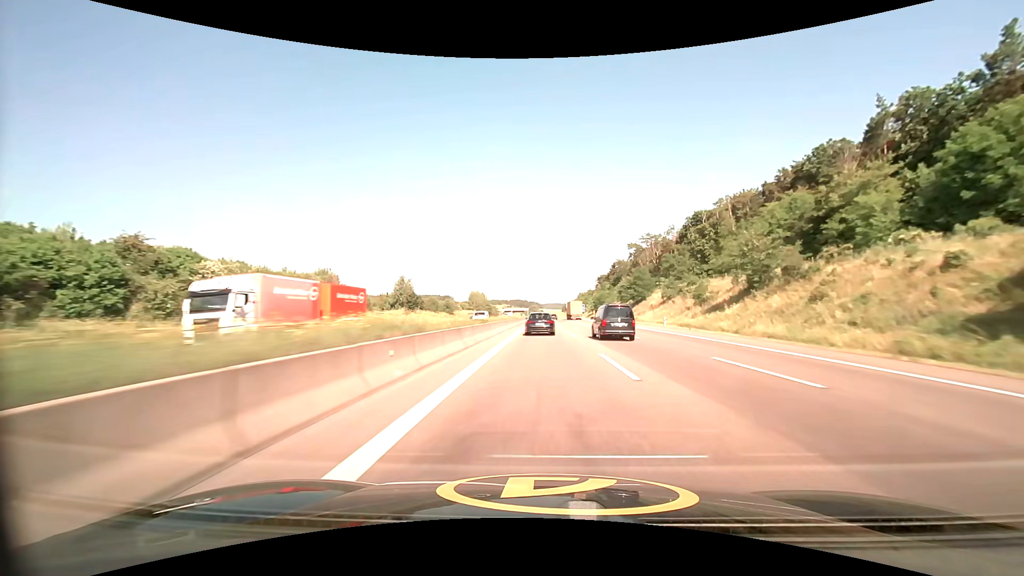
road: motorway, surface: asphalt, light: Day
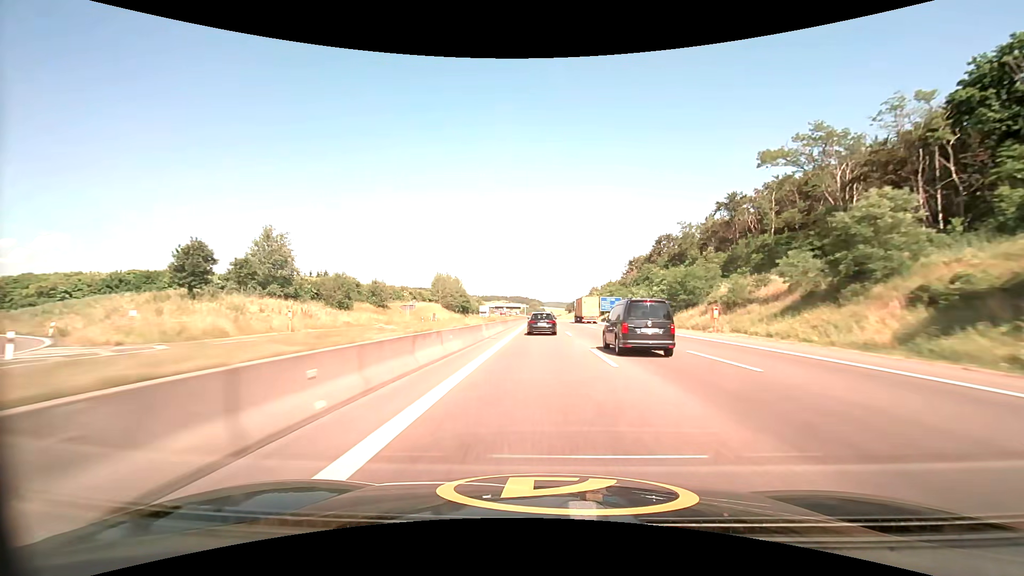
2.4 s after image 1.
(0.0, +87.3) m; 0°
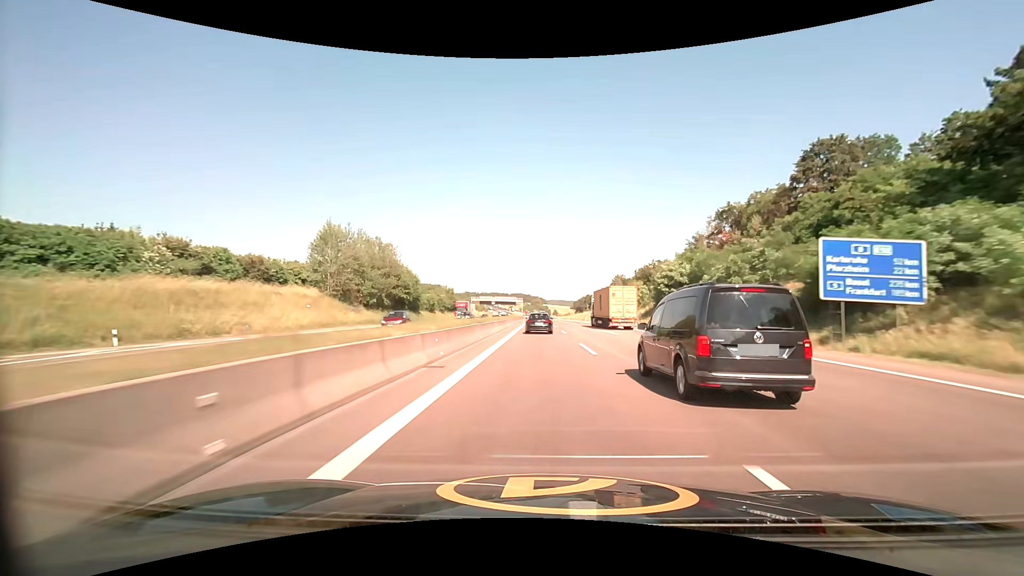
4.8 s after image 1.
(0.0, +86.2) m; 0°
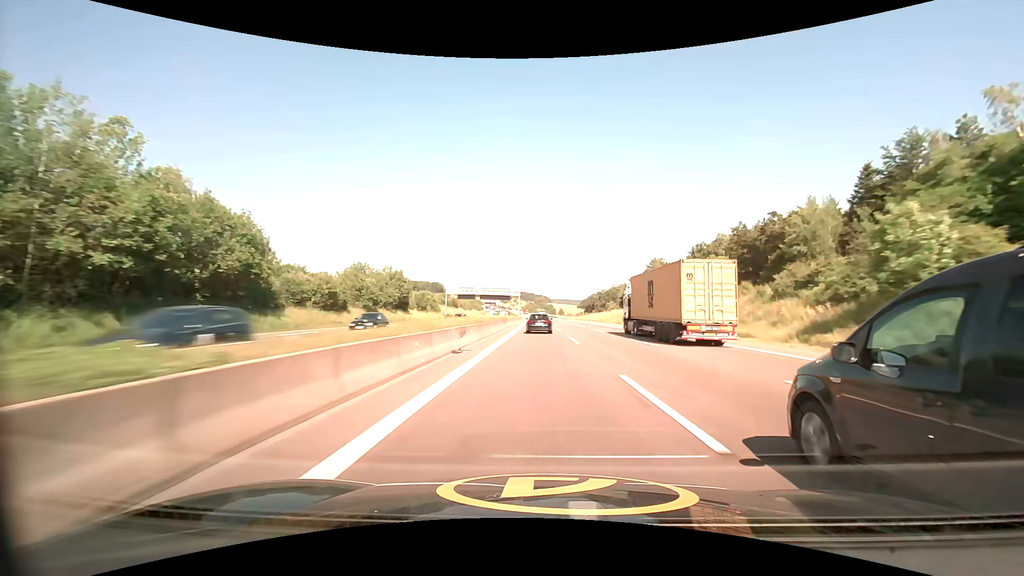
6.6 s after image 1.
(-0.4, +65.3) m; -1°
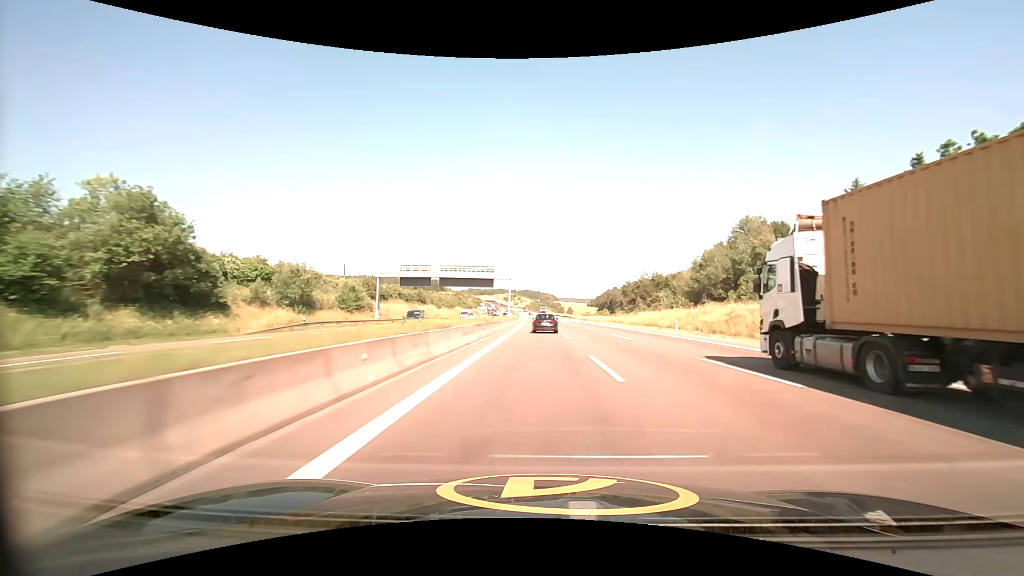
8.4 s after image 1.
(-0.3, +66.8) m; -1°
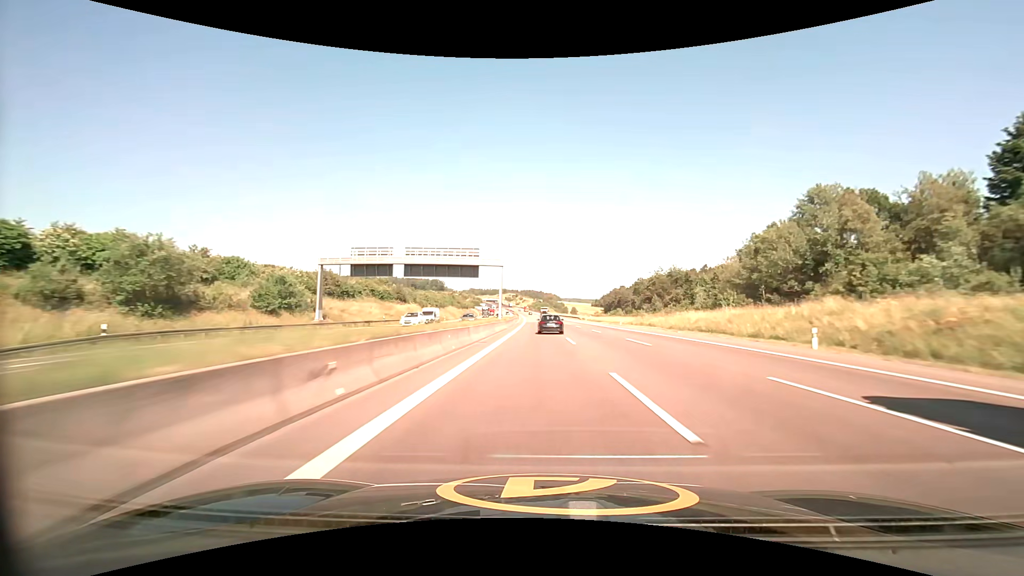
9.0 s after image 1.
(0.0, +22.7) m; 0°
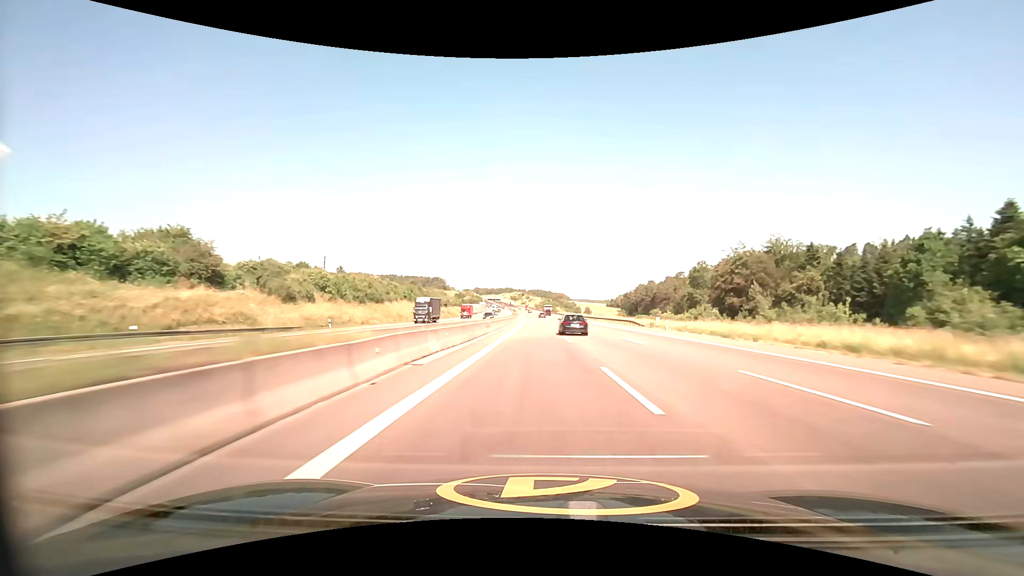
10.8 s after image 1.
(-0.7, +70.8) m; -1°
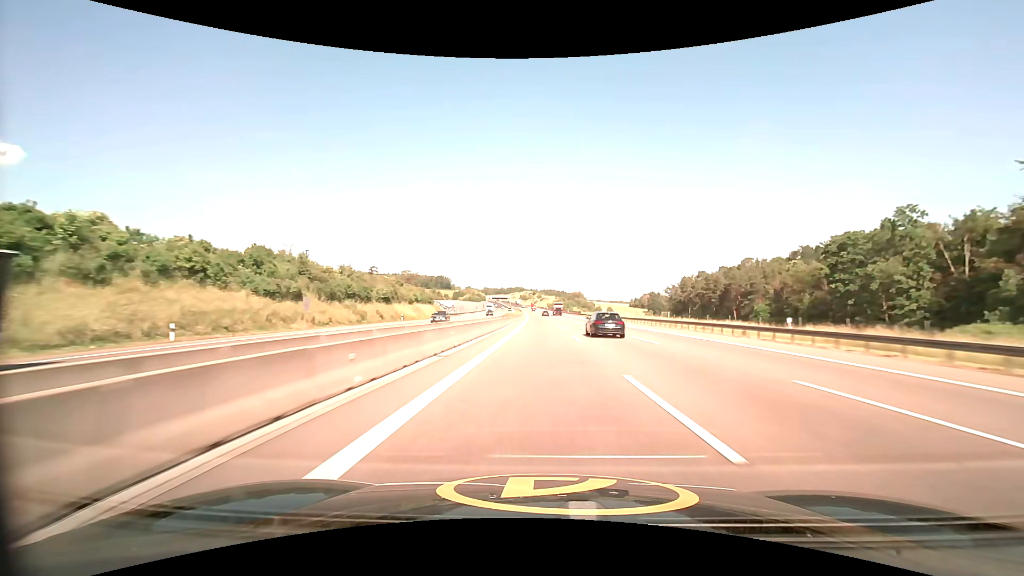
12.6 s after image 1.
(-1.0, +74.1) m; -1°
(0, +10) (0, +20) (0, +30) (0, +40) (0, +50) (0, +60) (0, +70) (-1, +80) (-1, +90) (-1, +100) m
